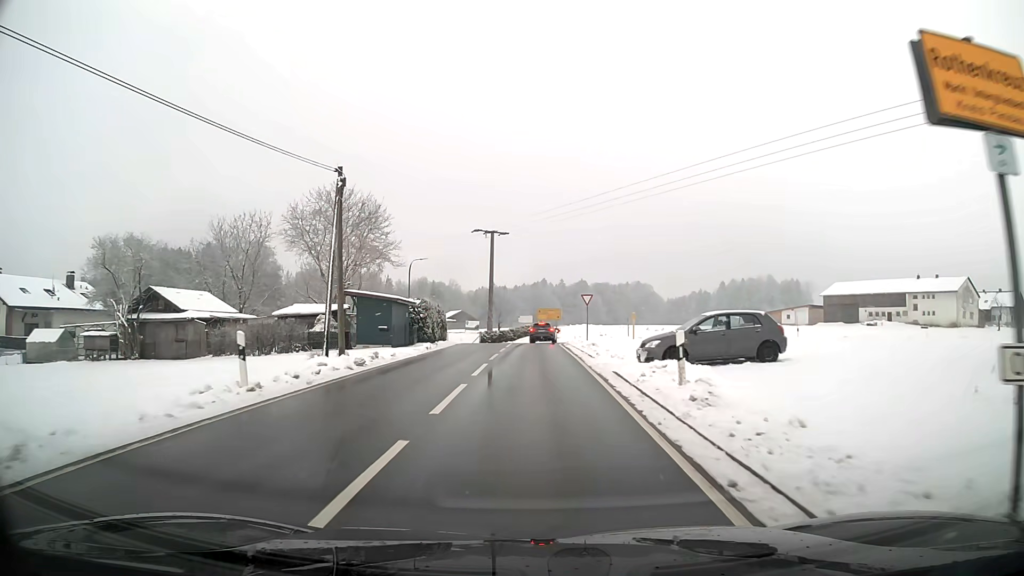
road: secondary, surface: asphalt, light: Day
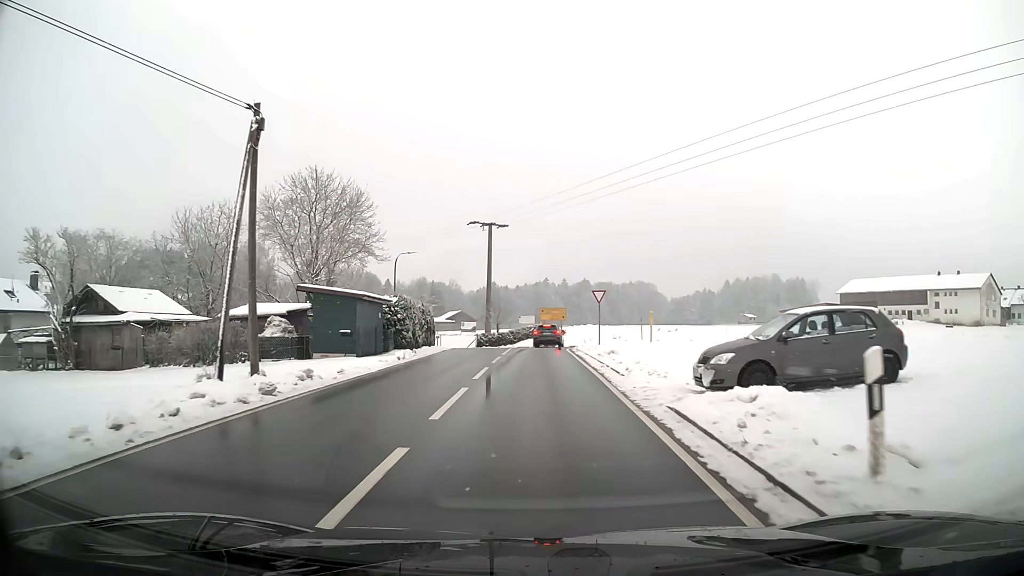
(0.0, +6.3) m; 0°
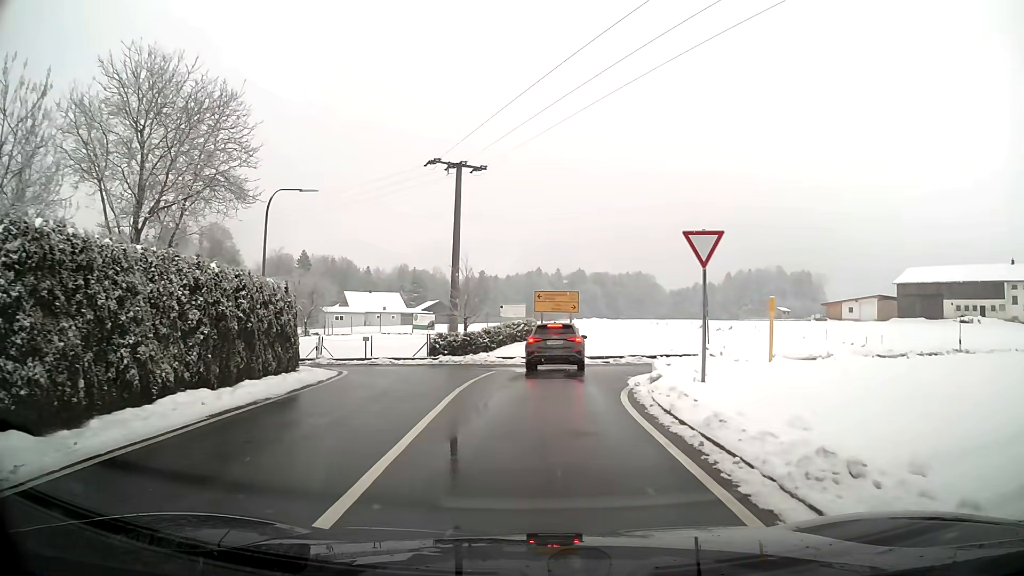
(0.0, +22.5) m; +1°
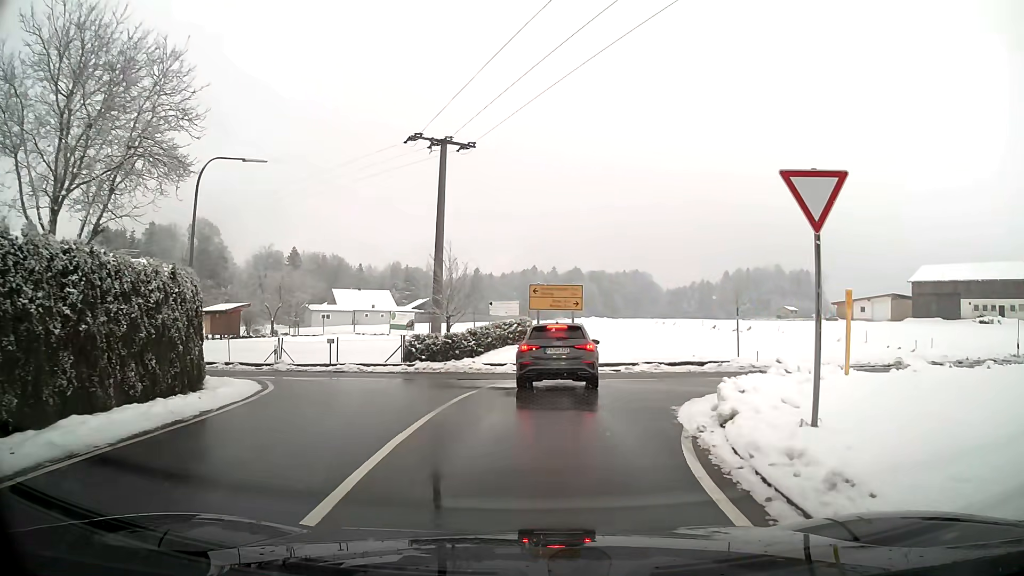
(0.0, +5.4) m; 0°
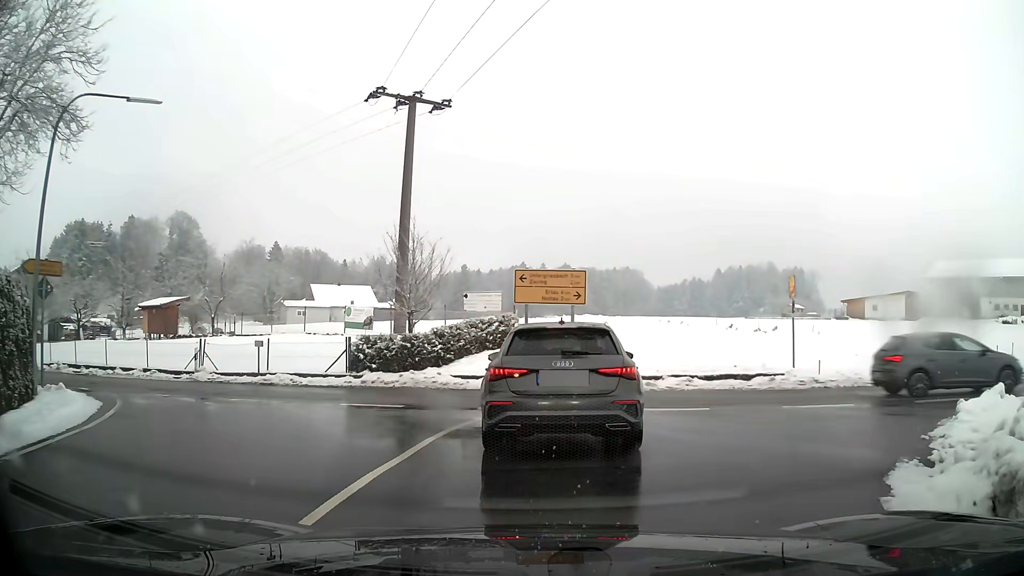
(0.0, +6.9) m; 0°
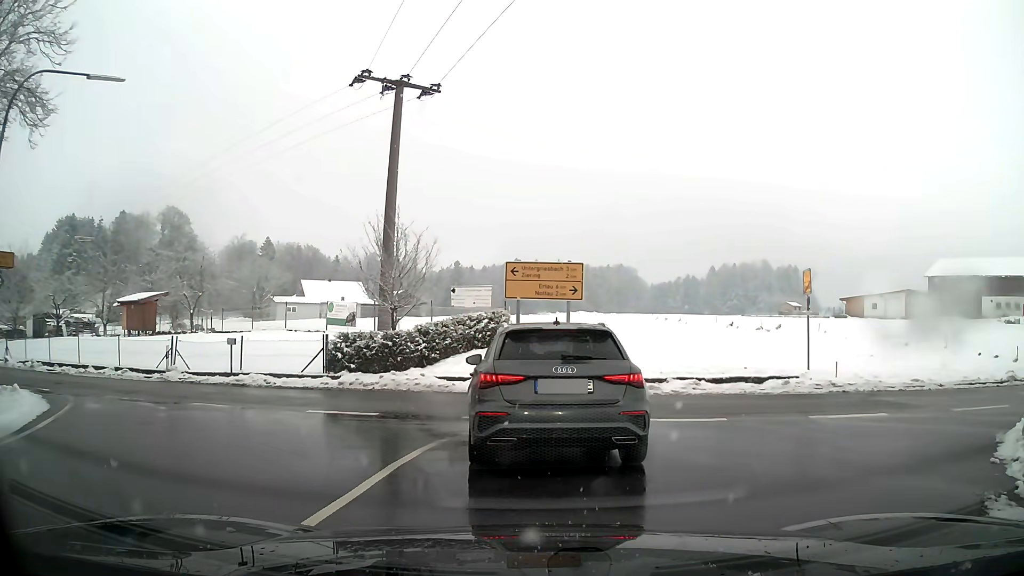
(0.0, +1.6) m; 0°
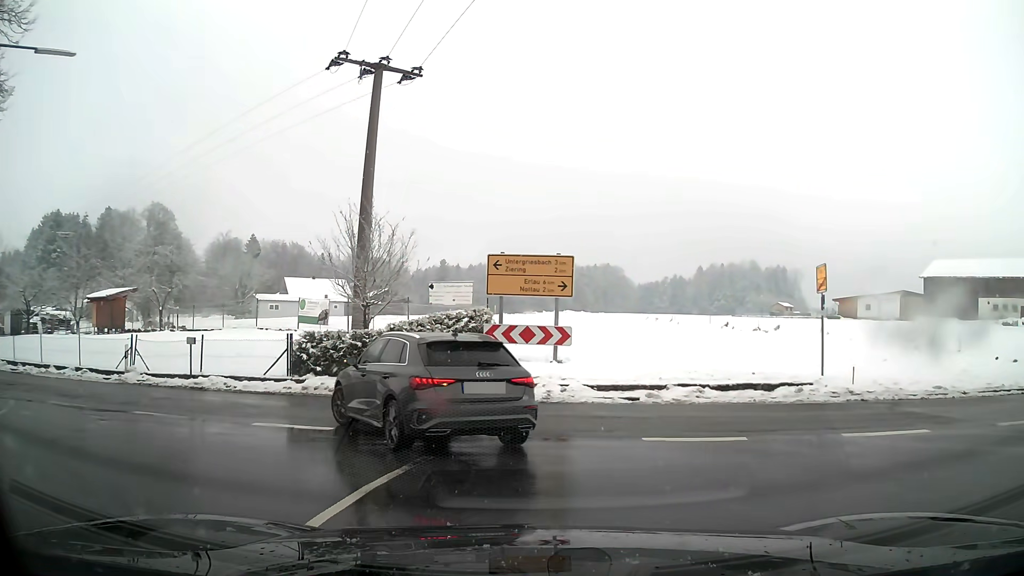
(0.0, +2.0) m; +2°
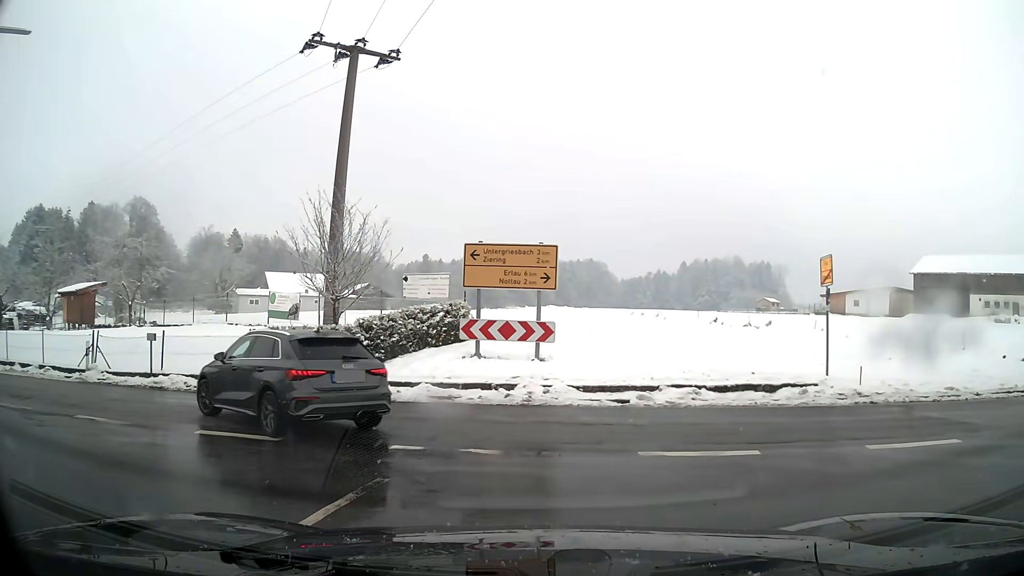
(0.0, +1.4) m; +2°
(-2, +9) (-11, +14) (-20, +17) (-30, +20) (-39, +24) (-48, +28) (-57, +33) (-65, +38) (-74, +44) (-82, +49) m
